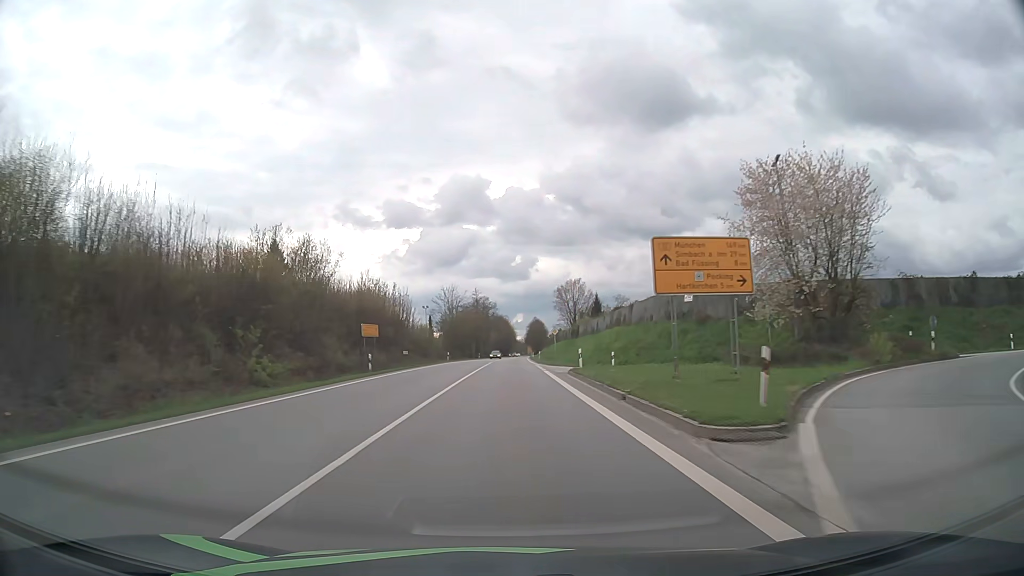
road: primary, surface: asphalt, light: Day
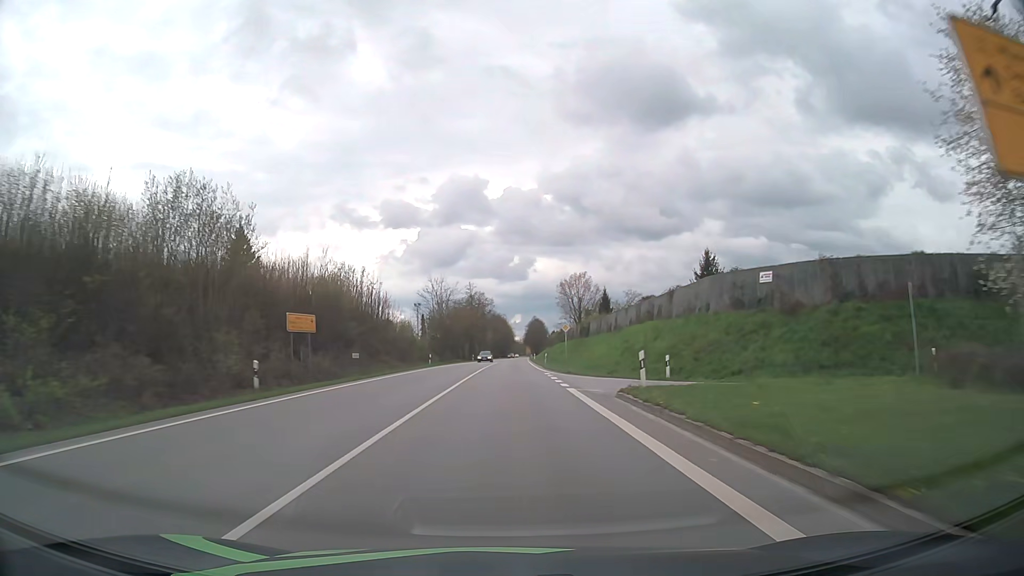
(0.0, +15.4) m; 0°
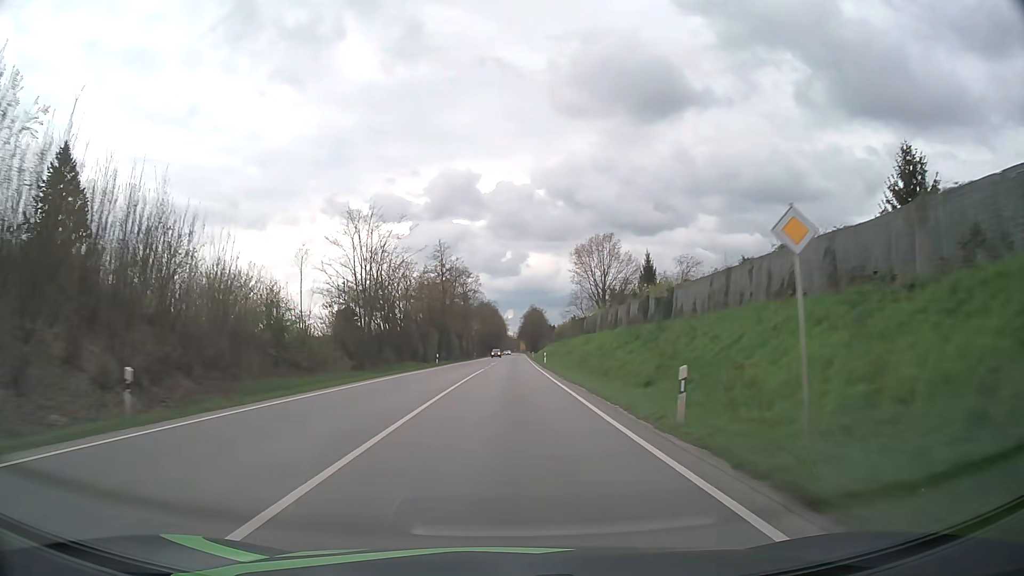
(+0.3, +46.3) m; +1°
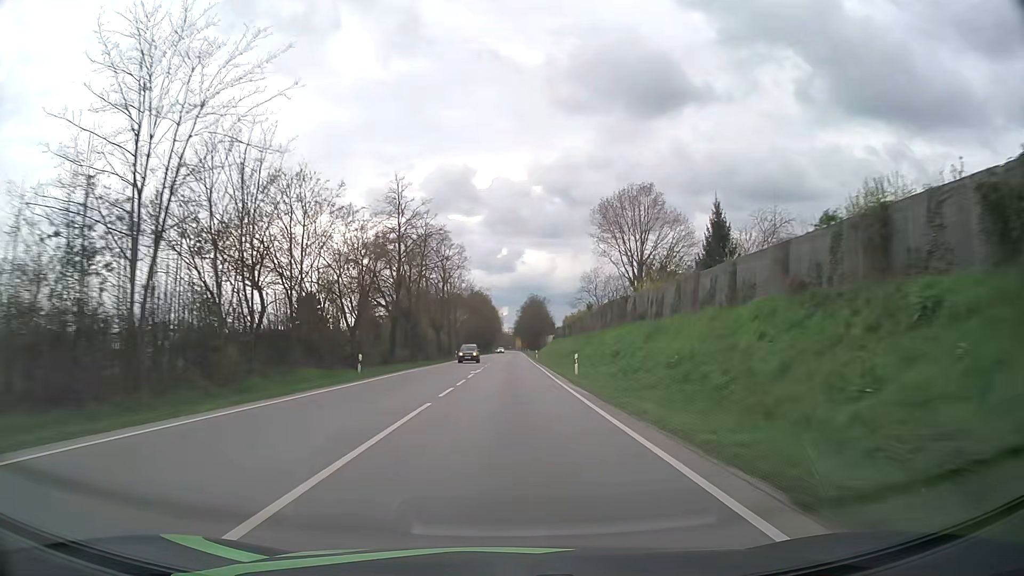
(+0.1, +30.9) m; 0°
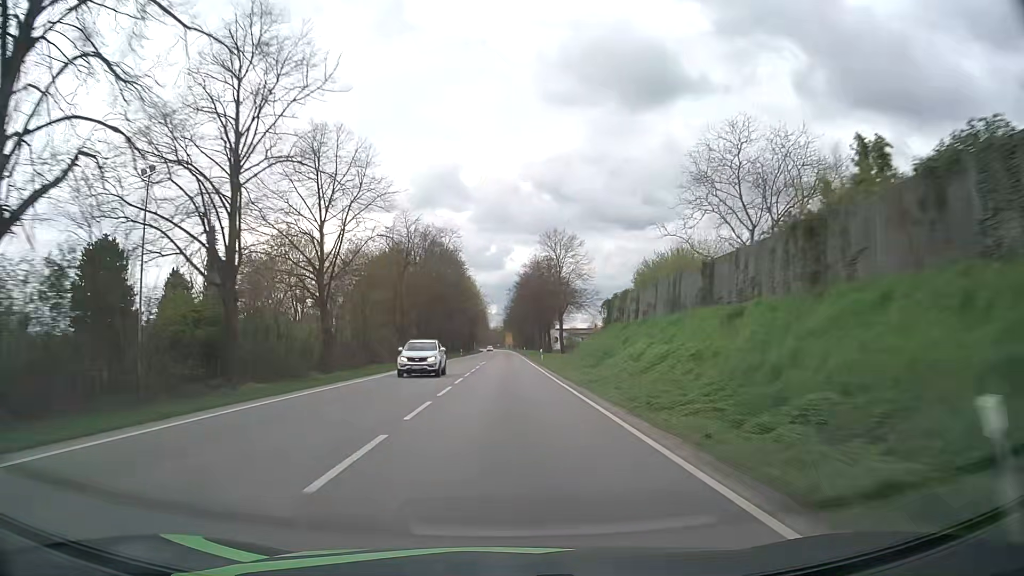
(+0.7, +77.9) m; +1°
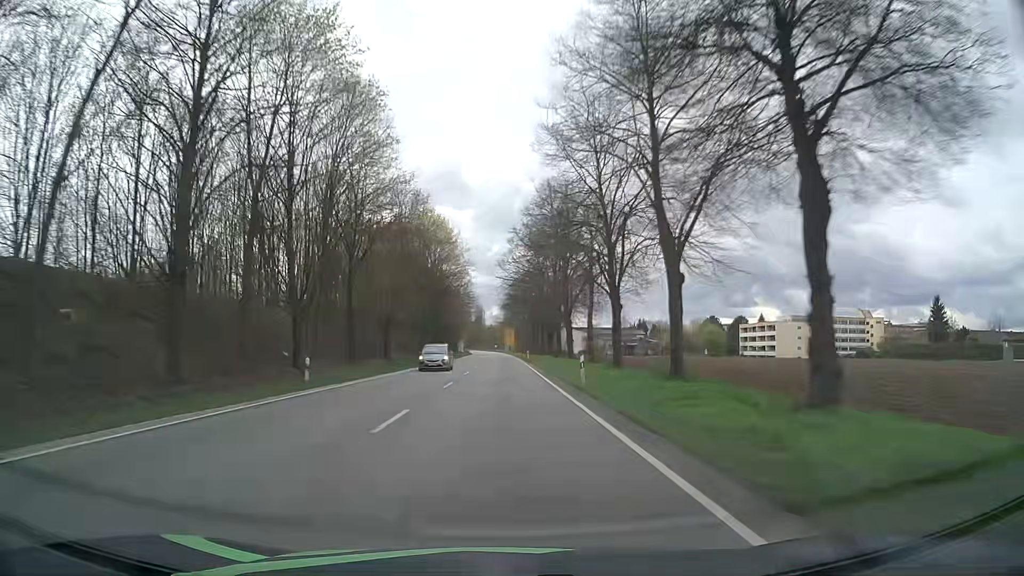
(+0.1, +78.6) m; 0°
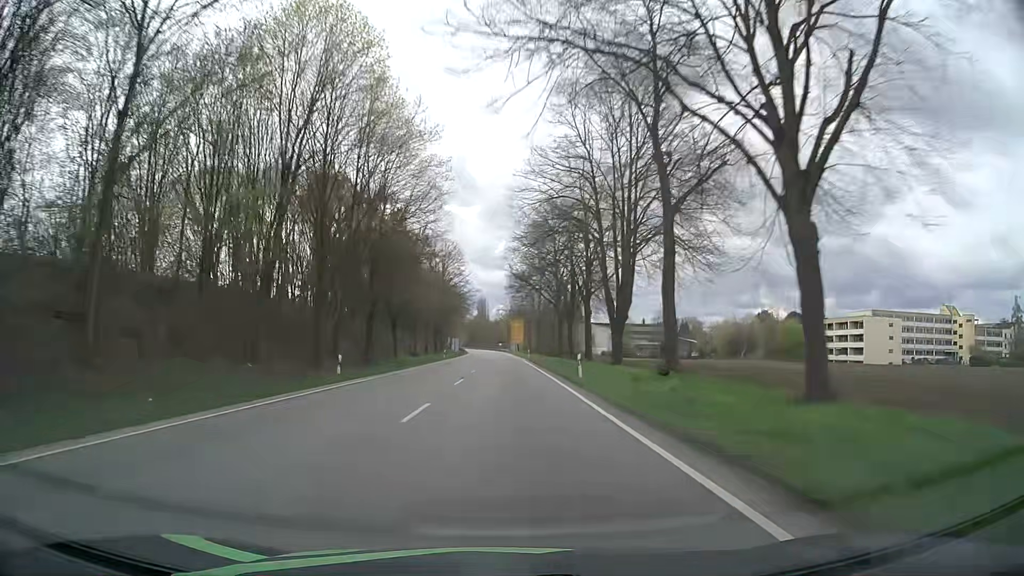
(-0.2, +47.0) m; 0°
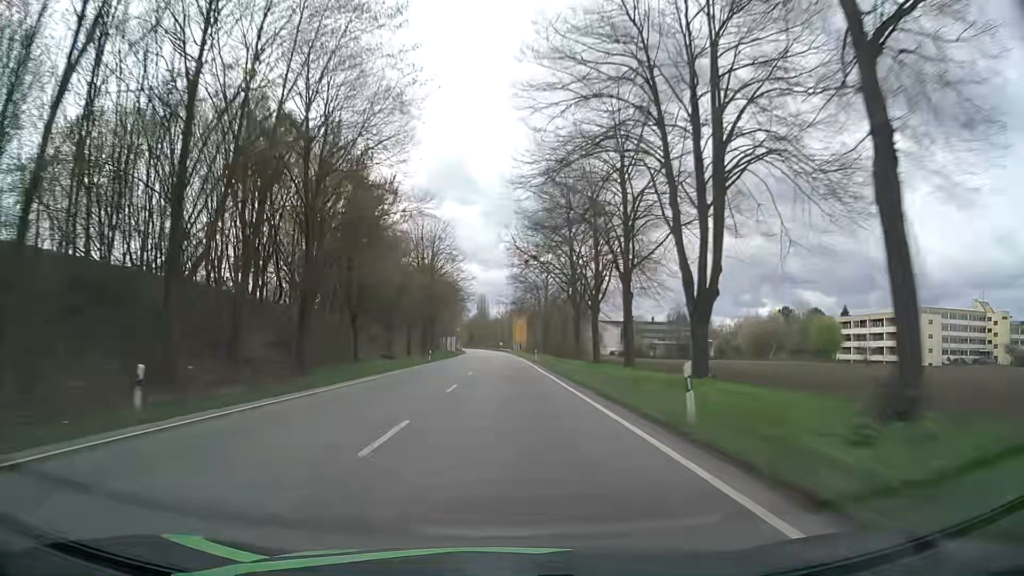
(0.0, +15.6) m; 0°
